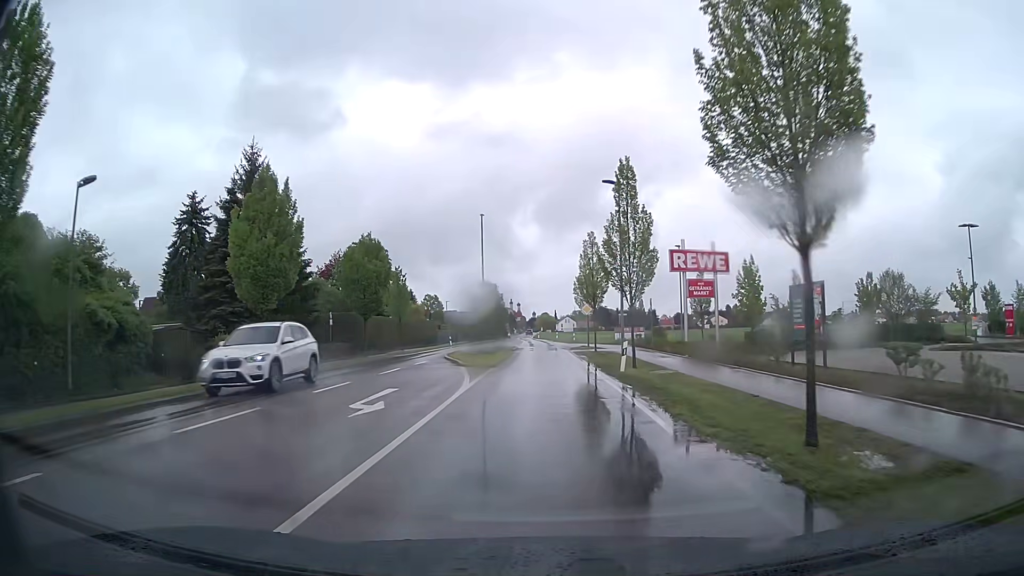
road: tertiary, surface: asphalt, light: Day
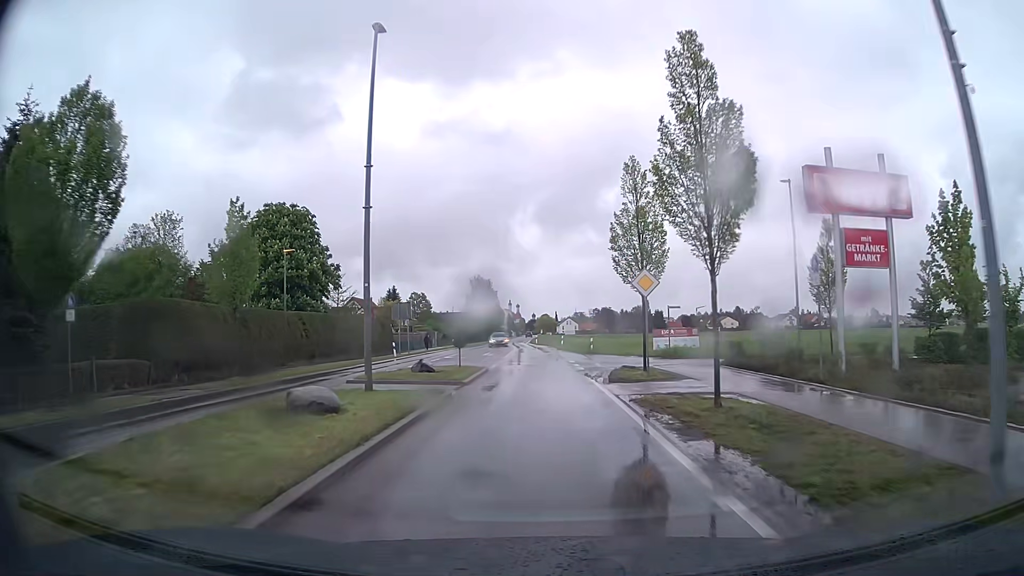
(-0.1, +26.9) m; 0°
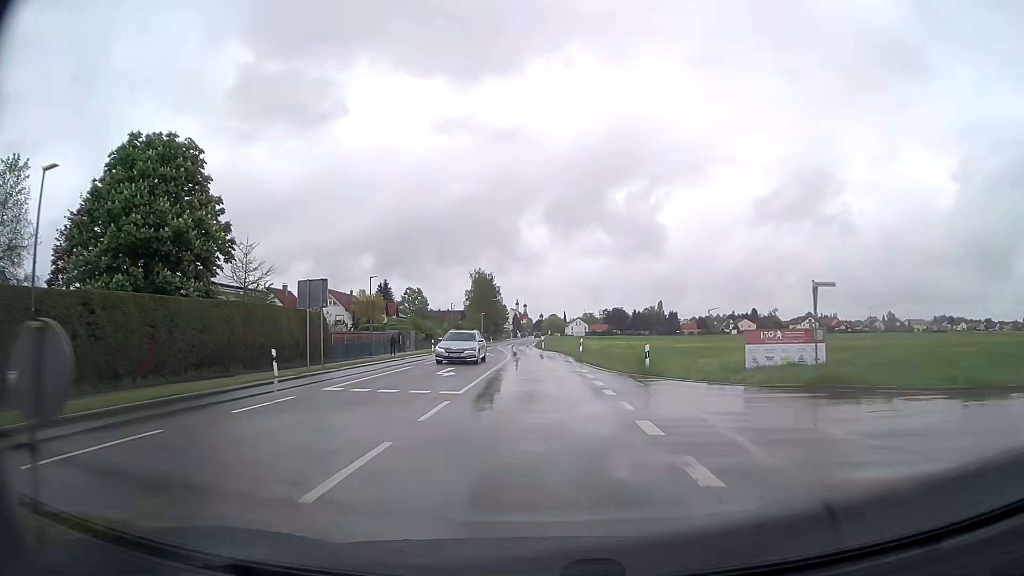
(-0.4, +21.6) m; -2°
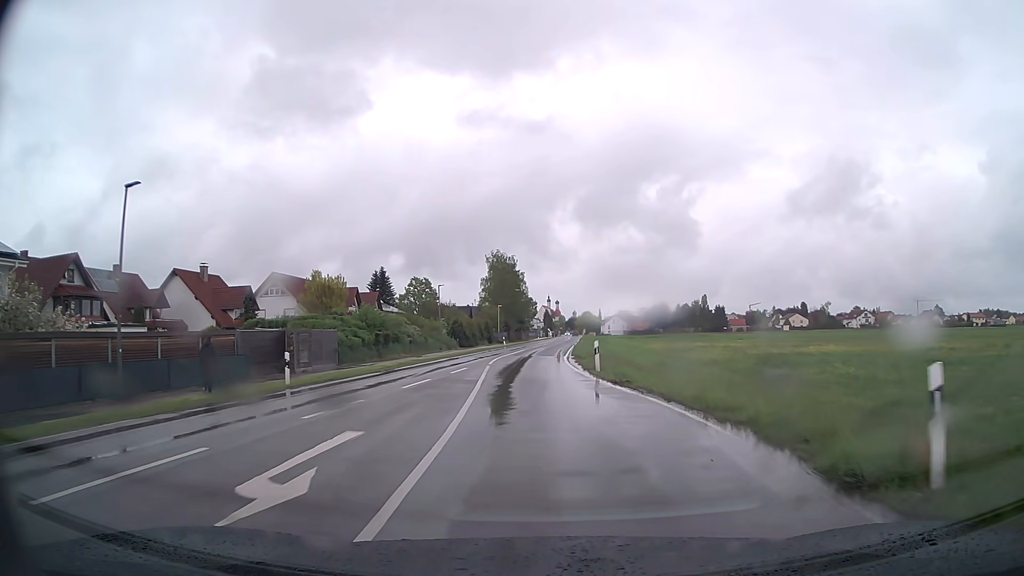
(-0.6, +37.1) m; -2°
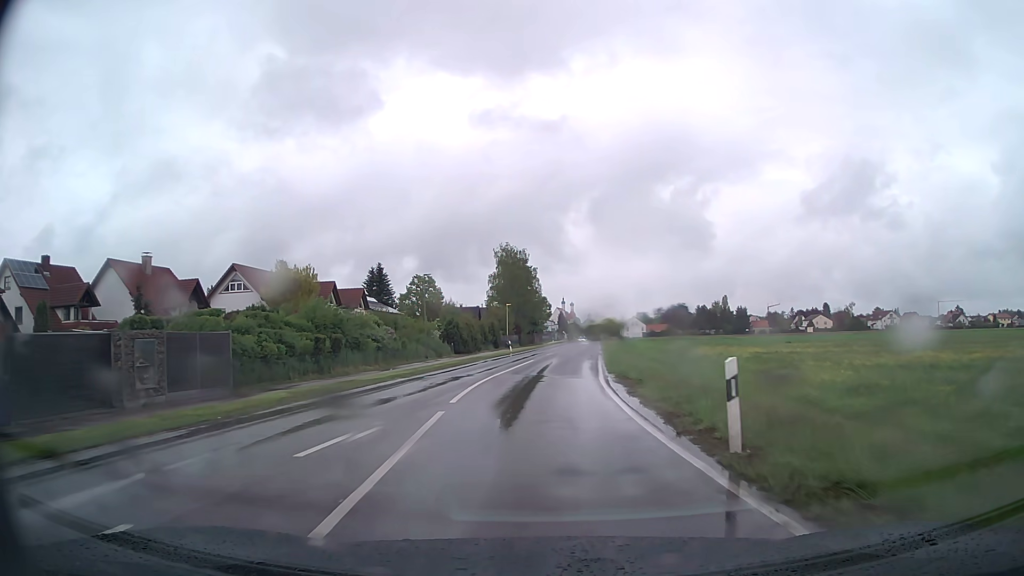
(-0.2, +15.1) m; -1°
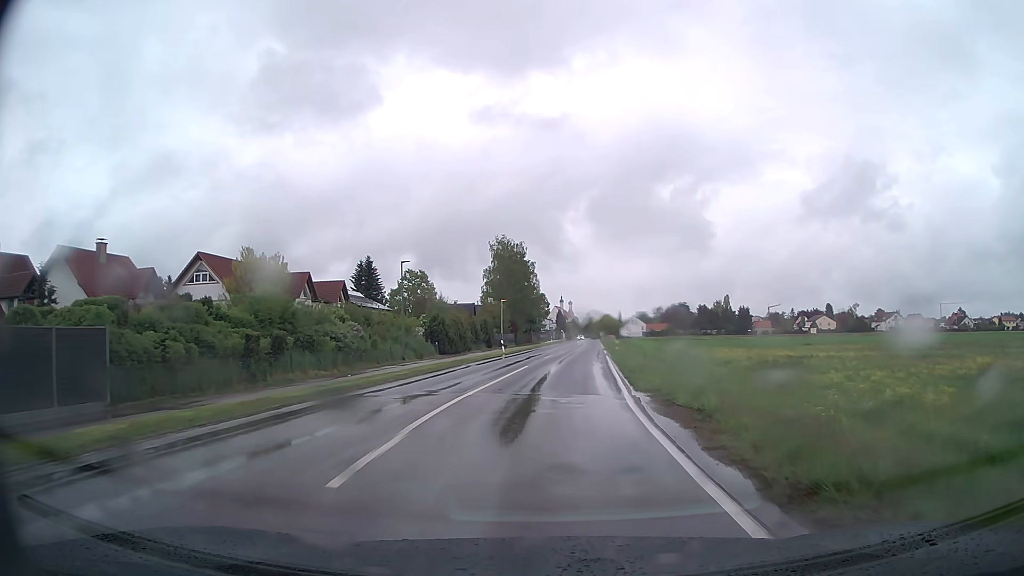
(0.0, +7.5) m; 0°
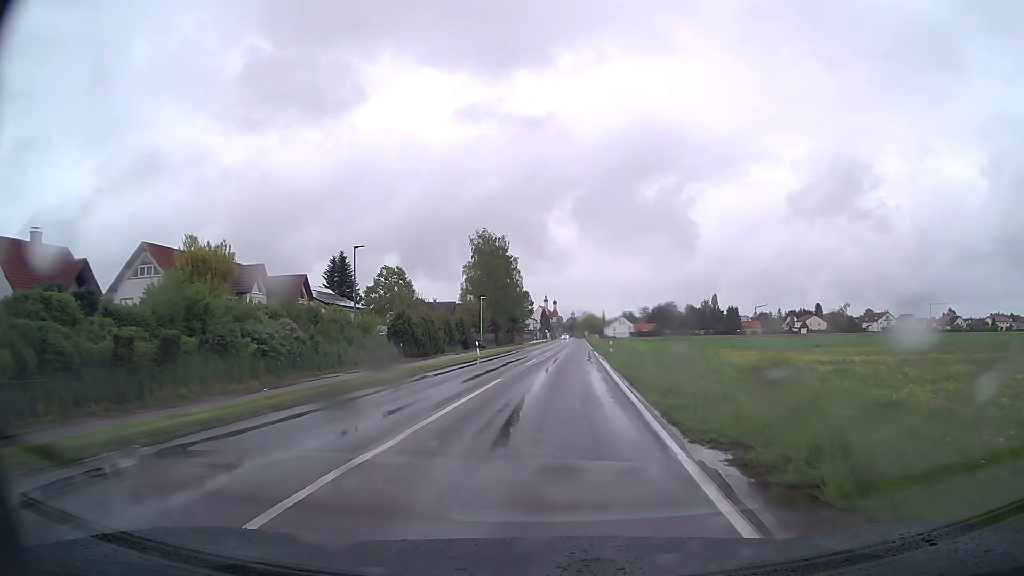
(+0.1, +7.5) m; +1°
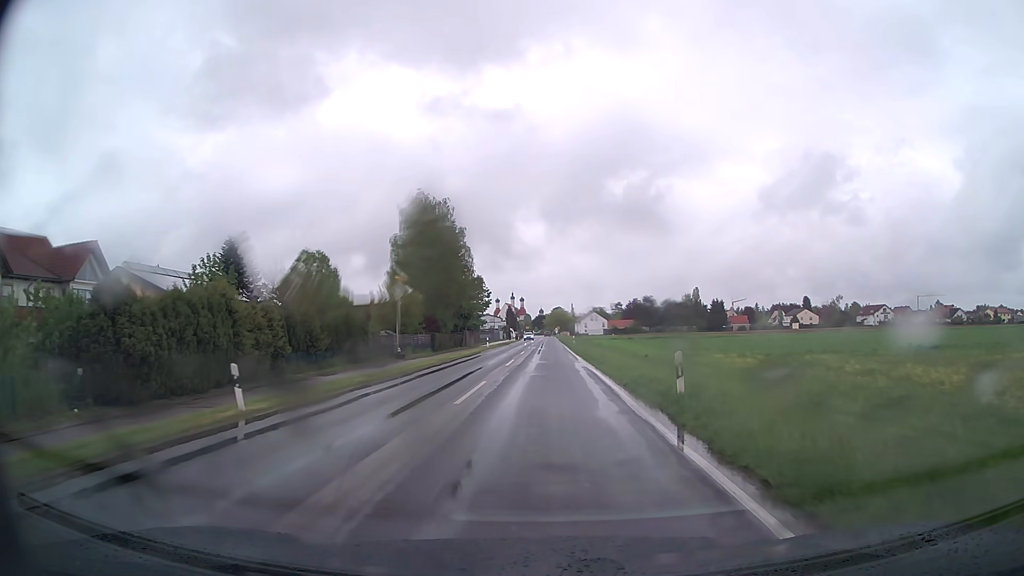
(+1.1, +30.3) m; +3°
(0, +10) (0, +20) (0, +30) (0, +40) (0, +50) (+1, +60) (+1, +70) (+1, +80) (+1, +90) (+1, +100) m
